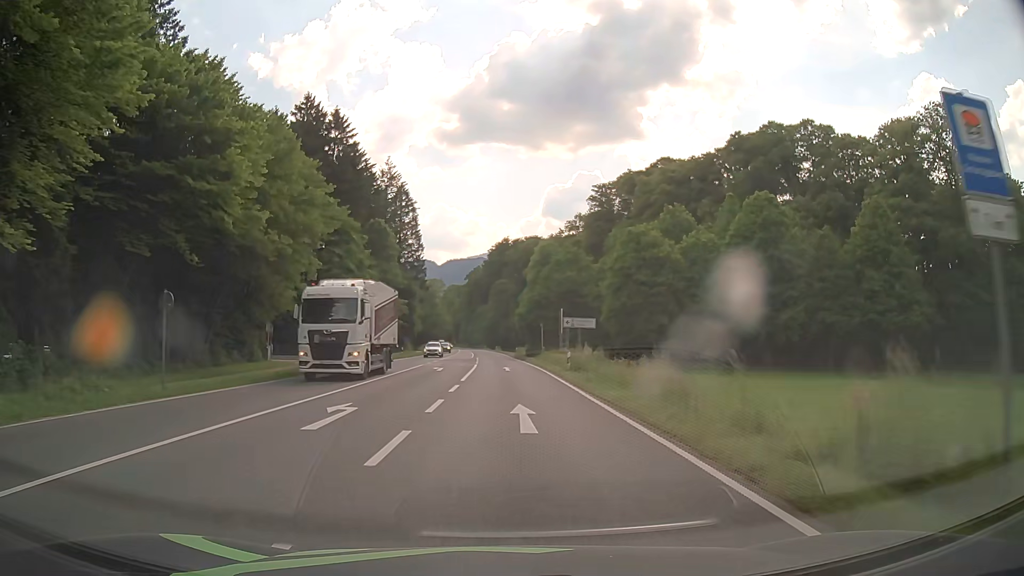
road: primary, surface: asphalt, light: Day
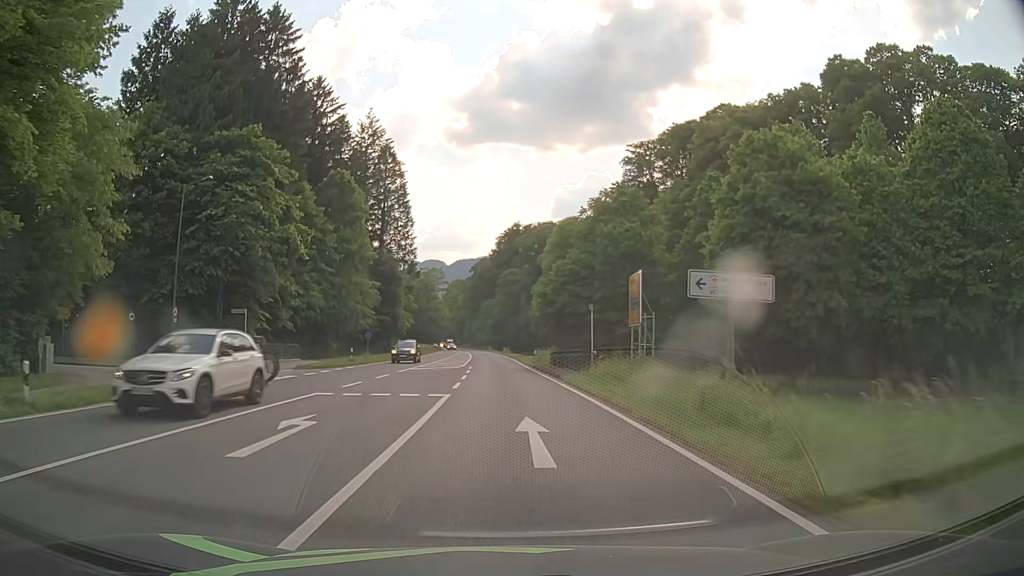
(-0.1, +27.5) m; -1°
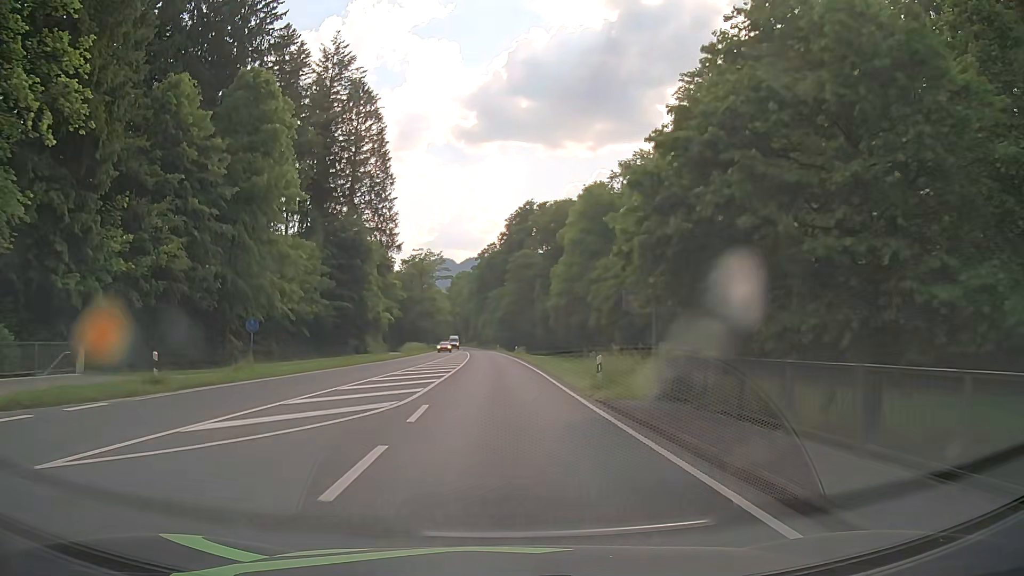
(-0.3, +27.4) m; -1°
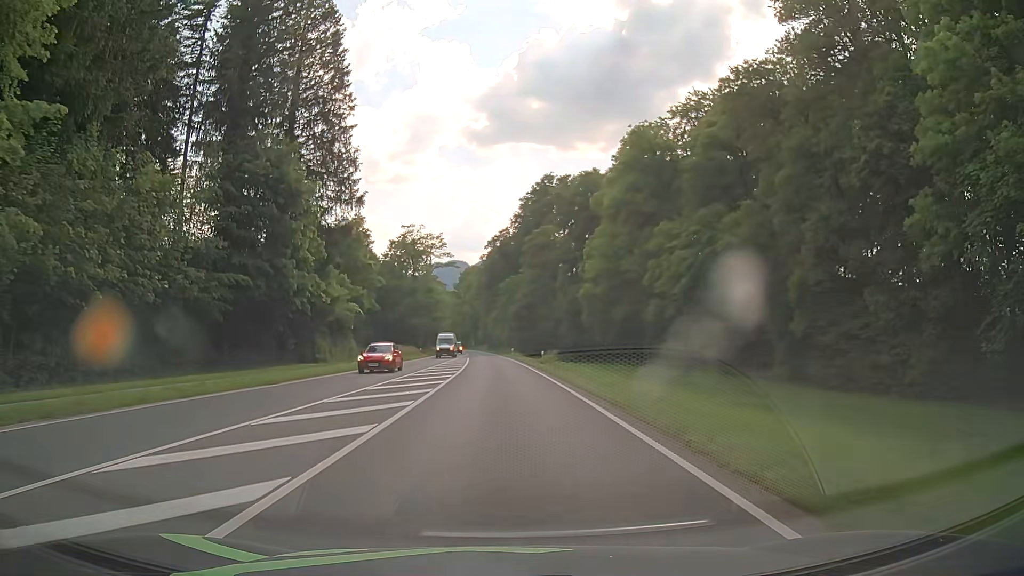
(-0.2, +27.4) m; -1°
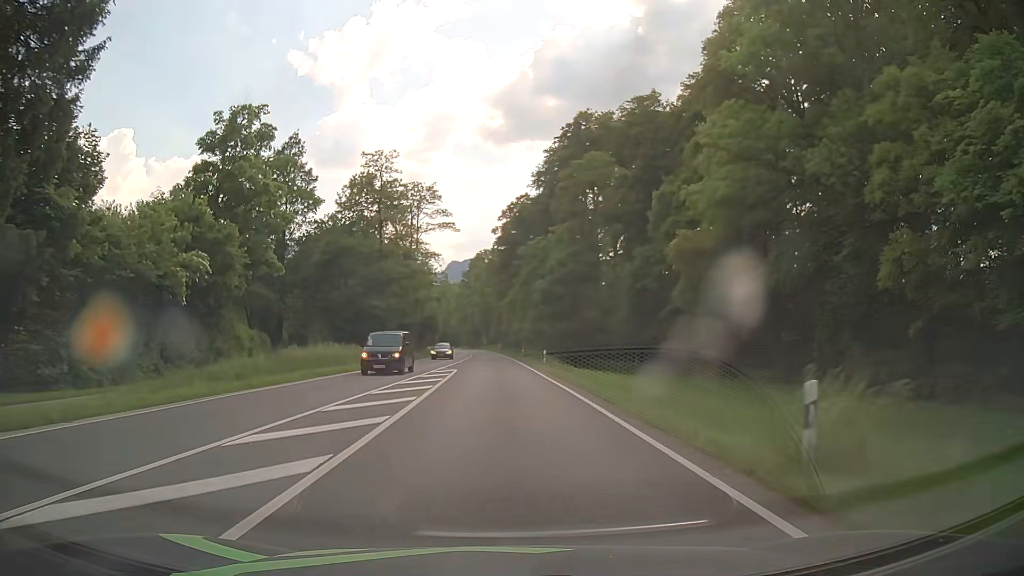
(-0.4, +36.5) m; -1°
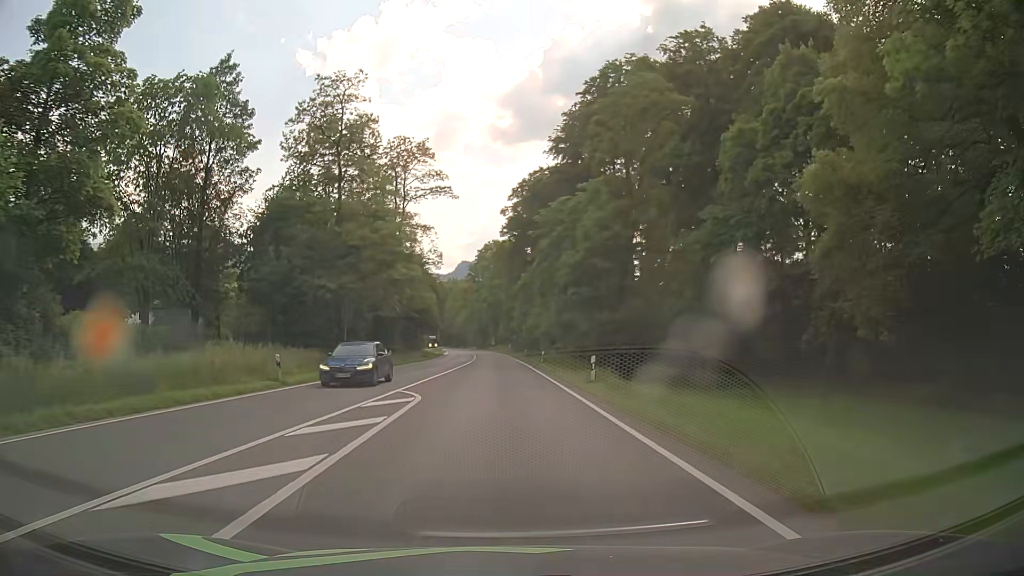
(-0.2, +18.2) m; -1°
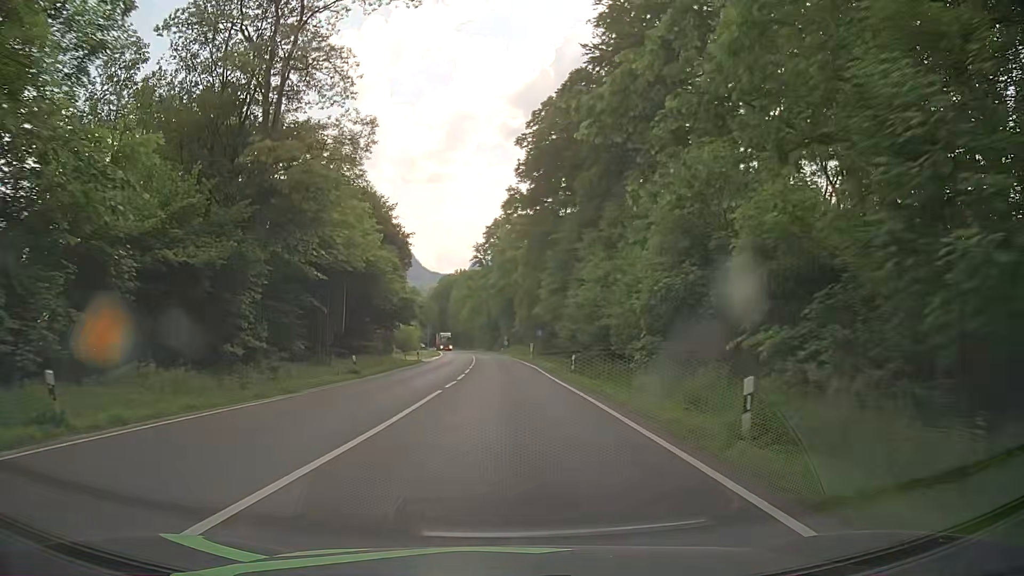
(-0.5, +36.5) m; -1°
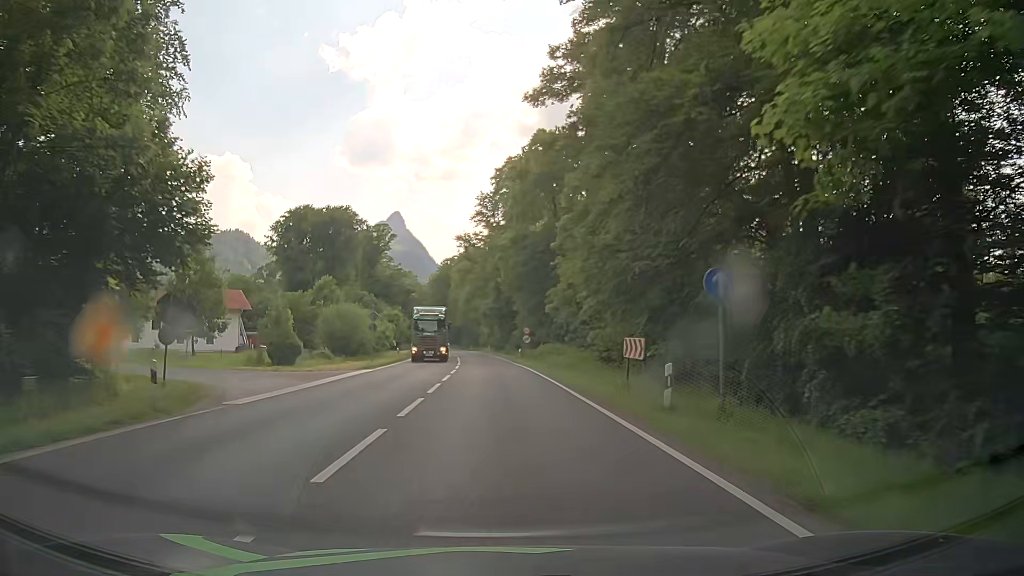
(-0.4, +45.7) m; -1°
